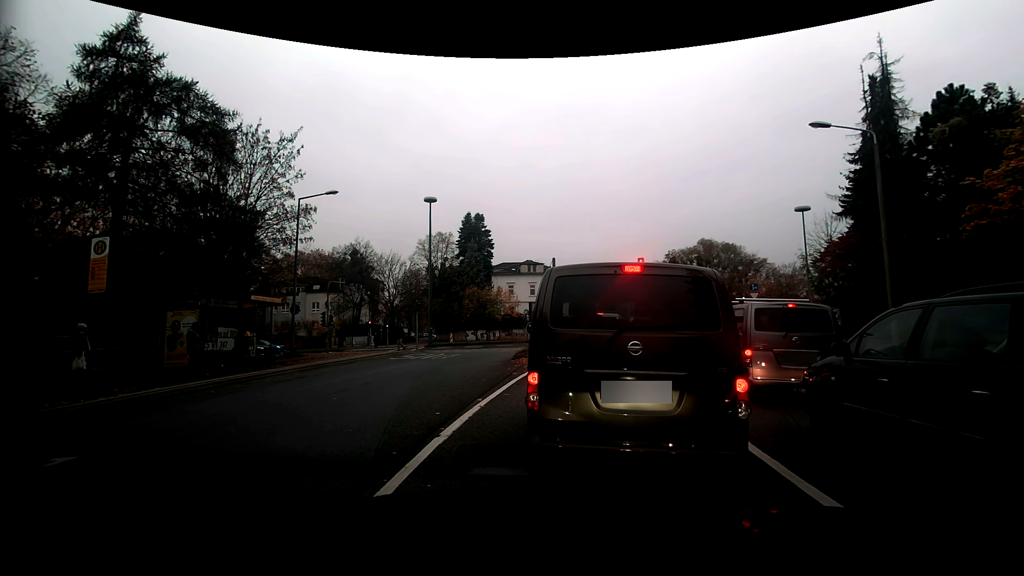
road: tertiary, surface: asphalt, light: Day
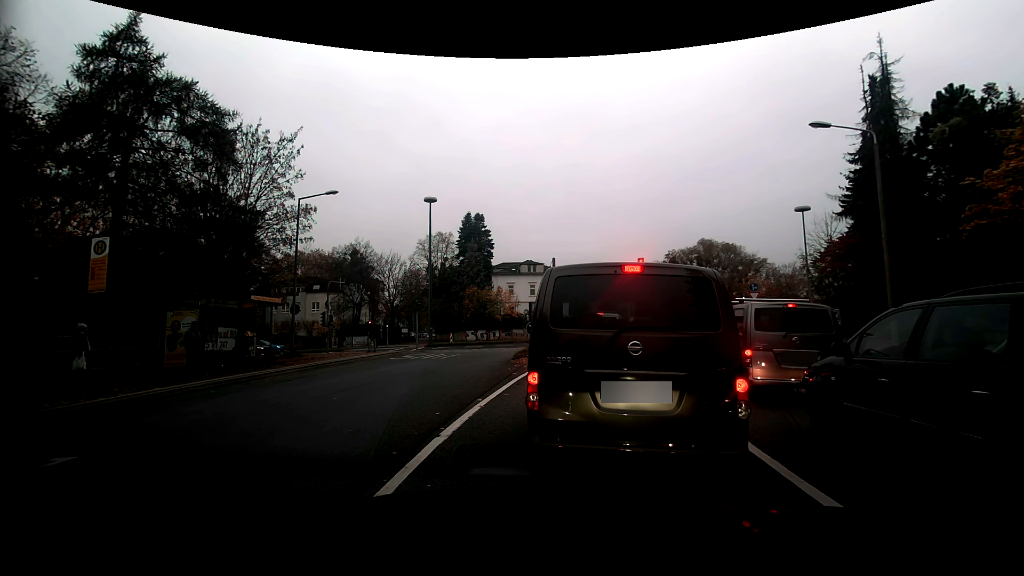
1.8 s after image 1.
(0.0, 0.0) m; 0°
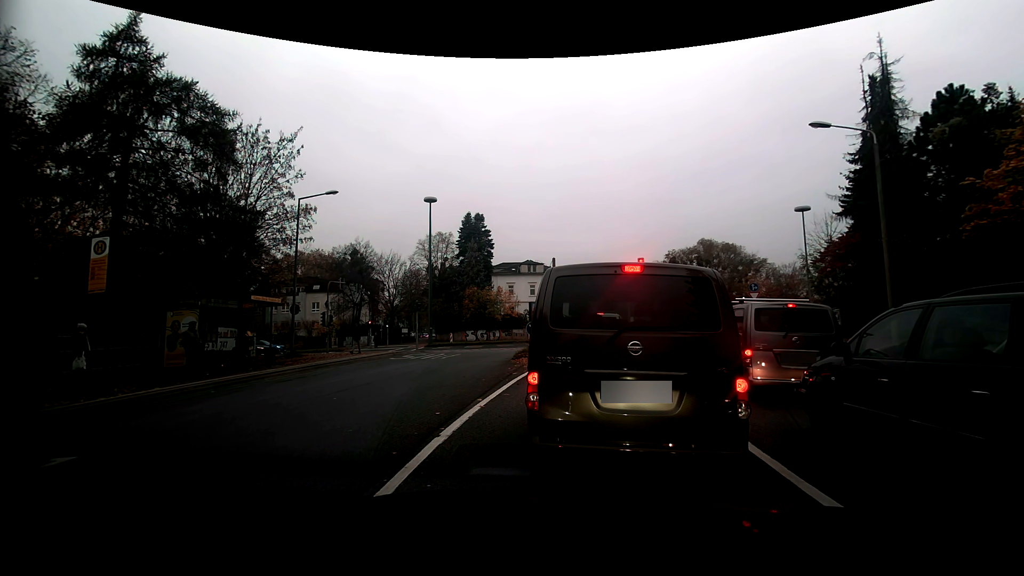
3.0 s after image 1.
(0.0, 0.0) m; 0°
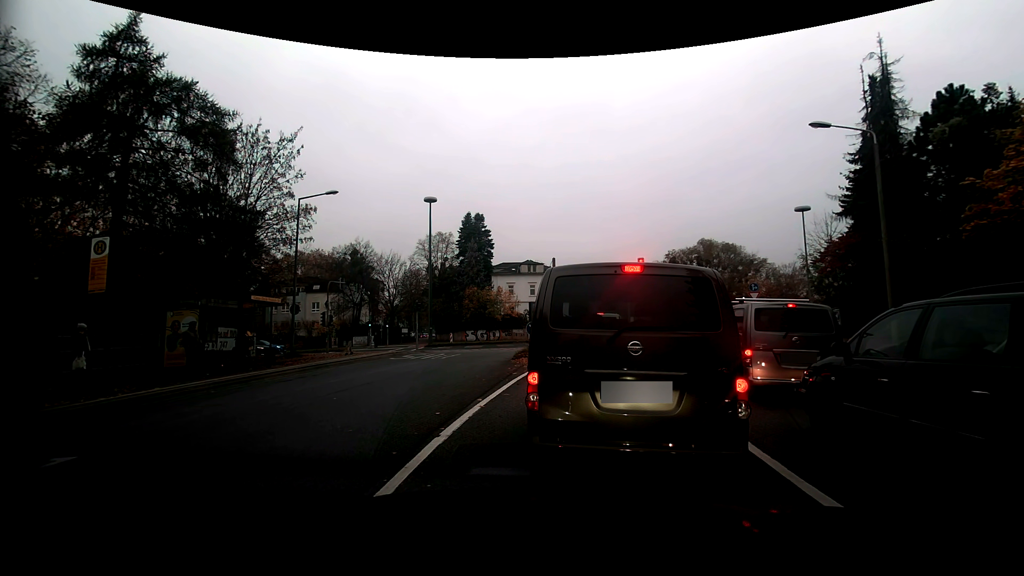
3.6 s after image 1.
(0.0, 0.0) m; 0°
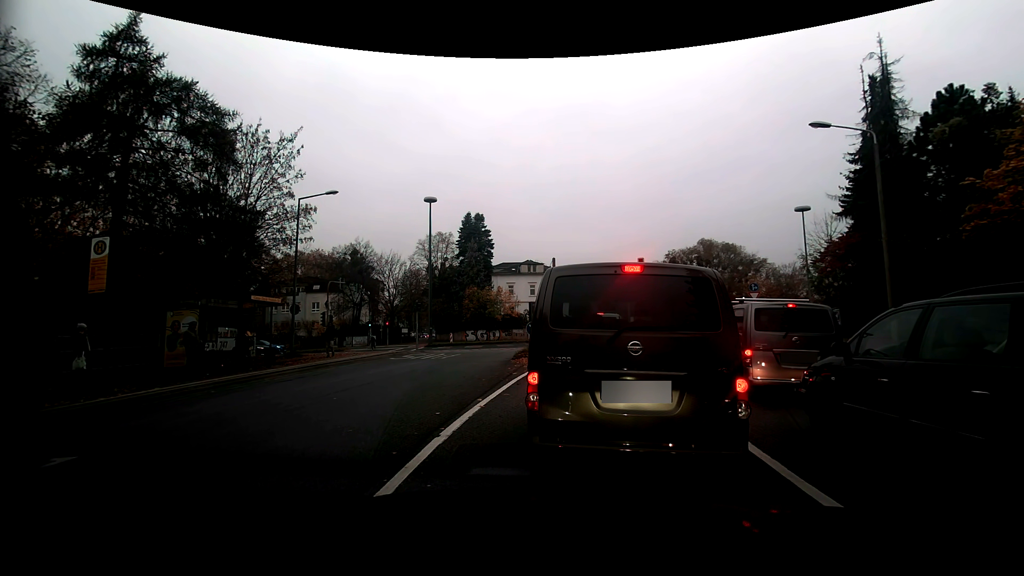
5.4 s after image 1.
(0.0, 0.0) m; 0°
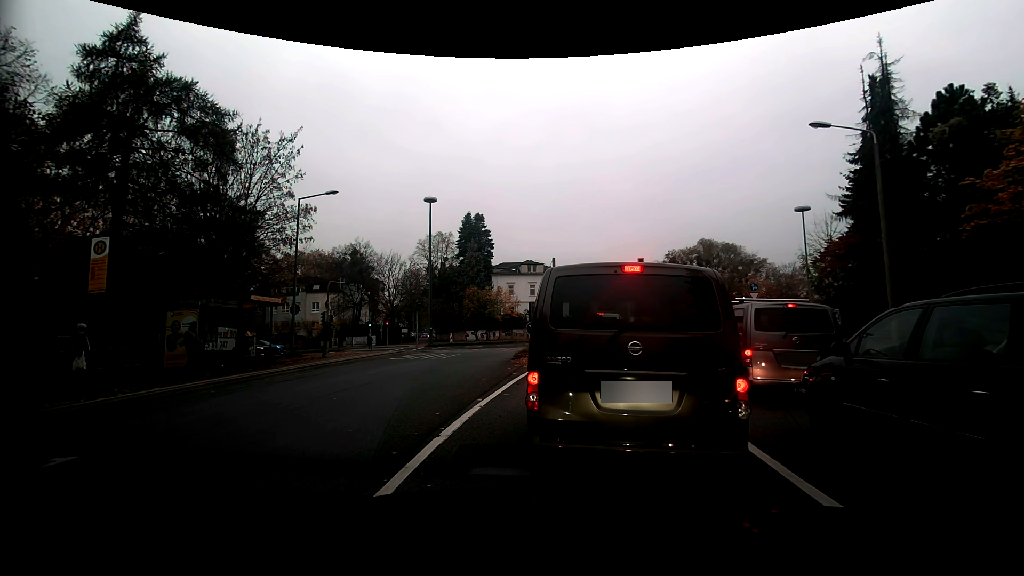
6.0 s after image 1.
(0.0, 0.0) m; 0°
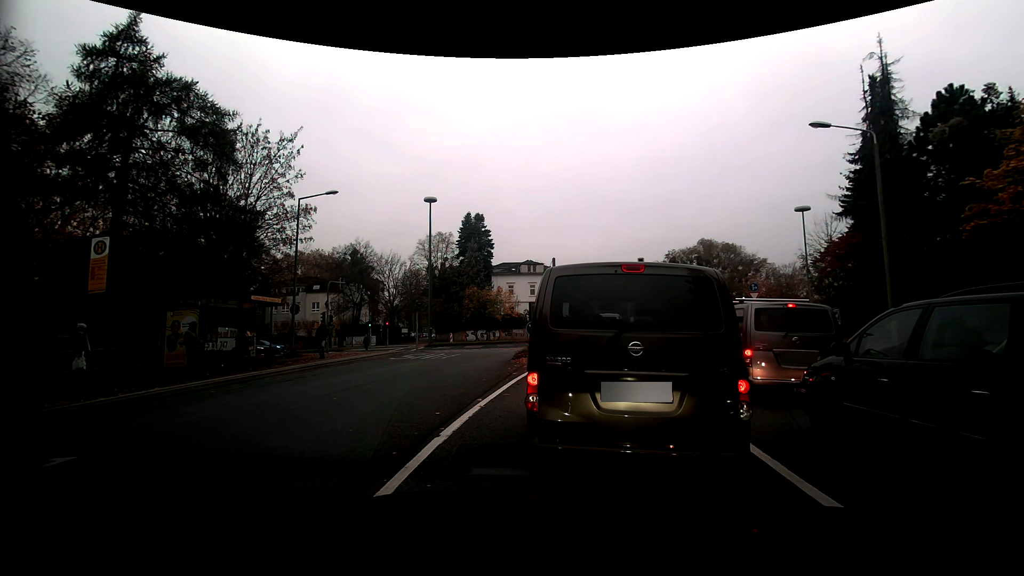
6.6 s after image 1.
(0.0, 0.0) m; 0°
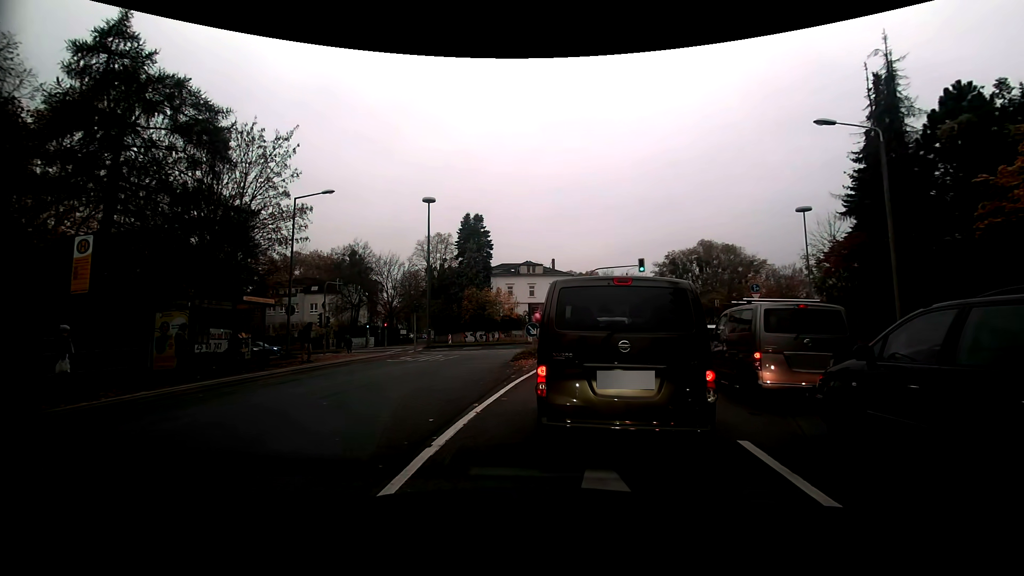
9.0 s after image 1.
(0.0, +0.5) m; 0°
